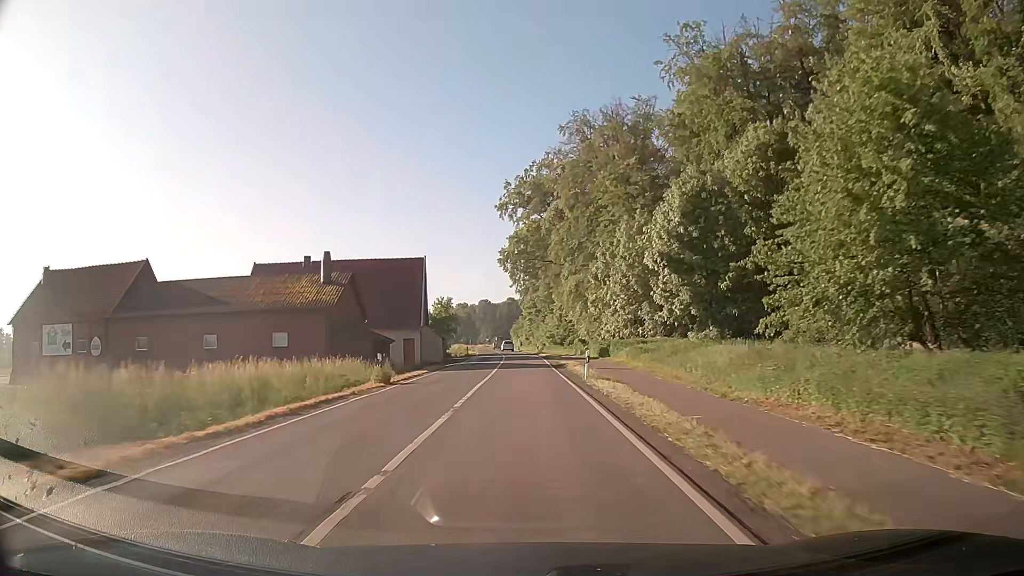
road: secondary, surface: asphalt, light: Day
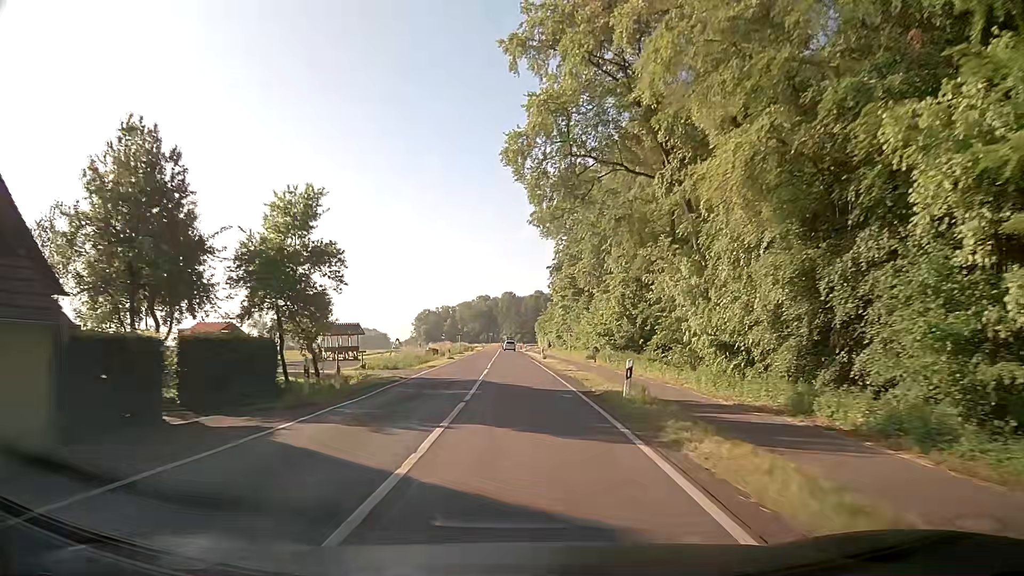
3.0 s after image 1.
(-0.7, +54.5) m; -2°
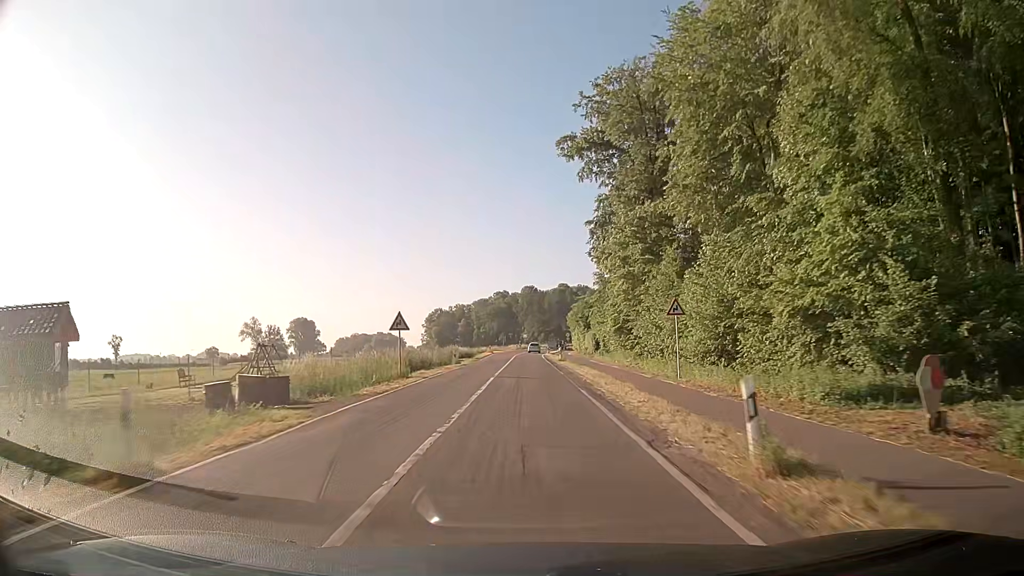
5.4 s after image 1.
(-1.0, +43.7) m; -2°
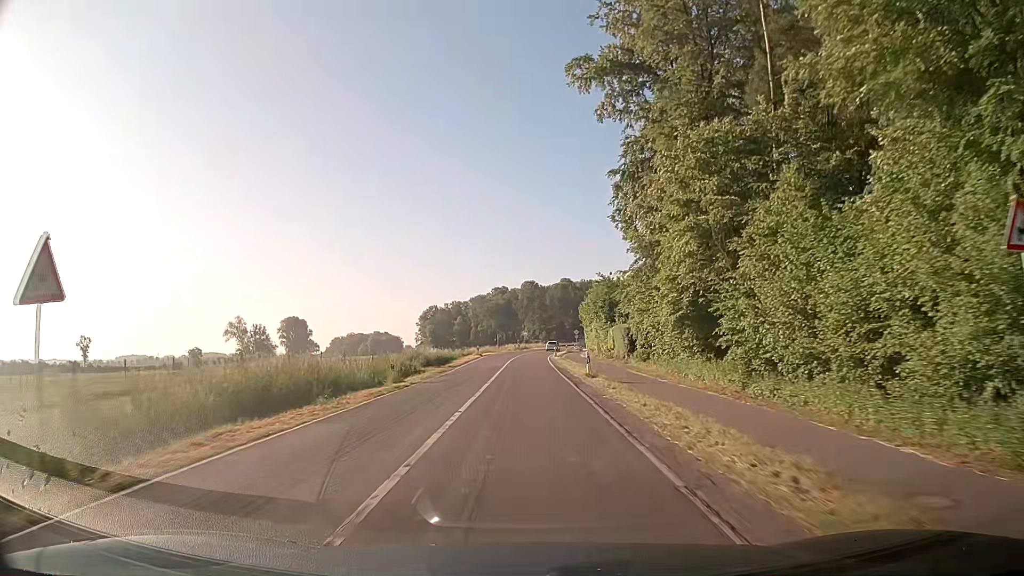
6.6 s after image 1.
(0.0, +21.9) m; 0°
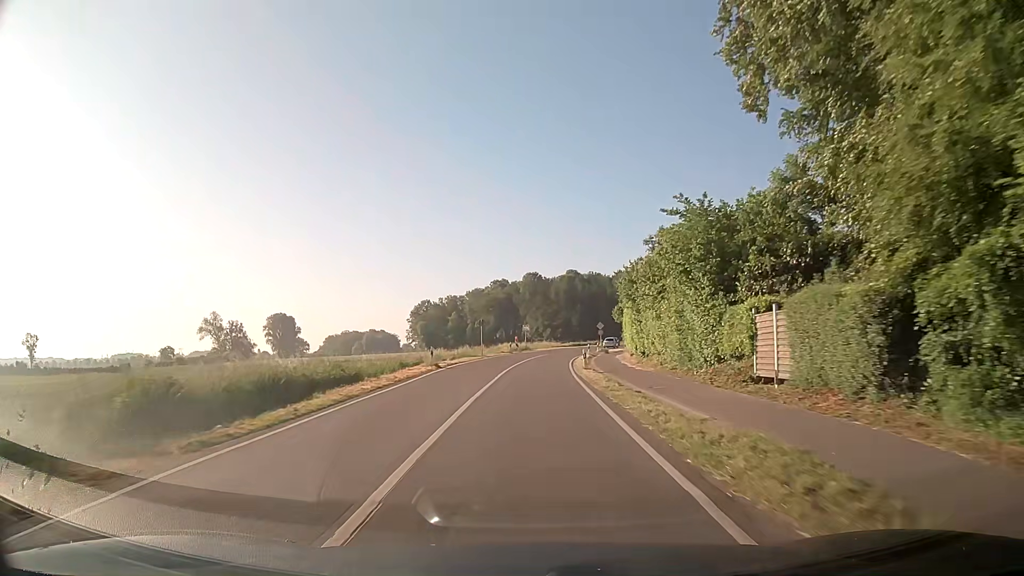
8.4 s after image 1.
(-0.1, +32.9) m; 0°
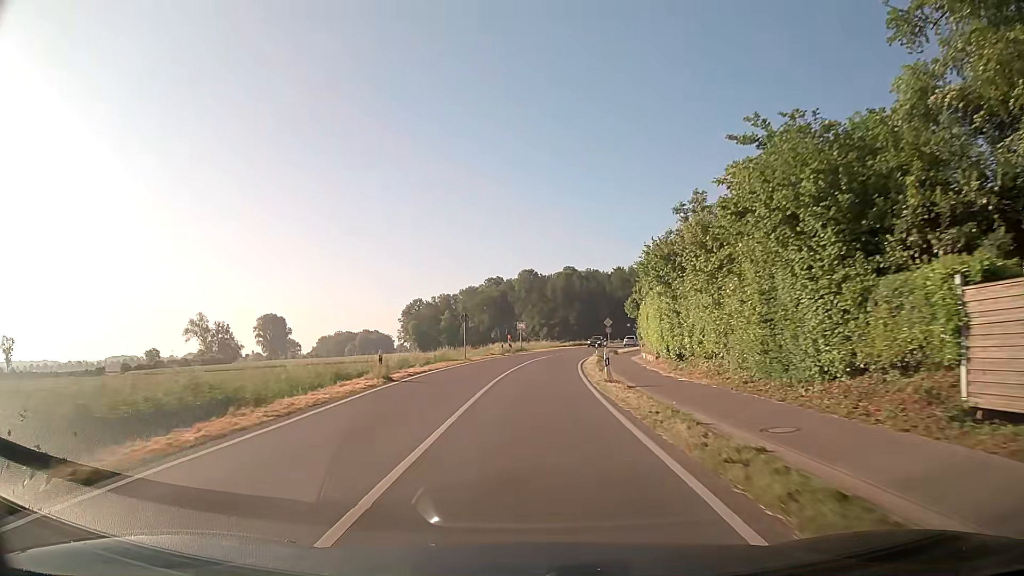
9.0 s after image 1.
(+0.1, +11.0) m; +1°
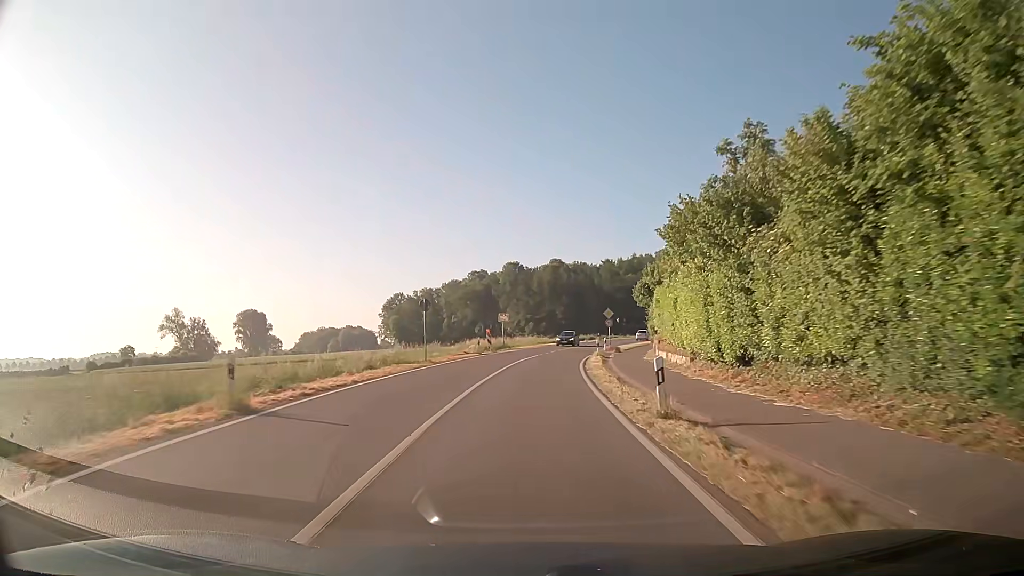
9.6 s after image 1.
(+0.1, +11.0) m; +1°
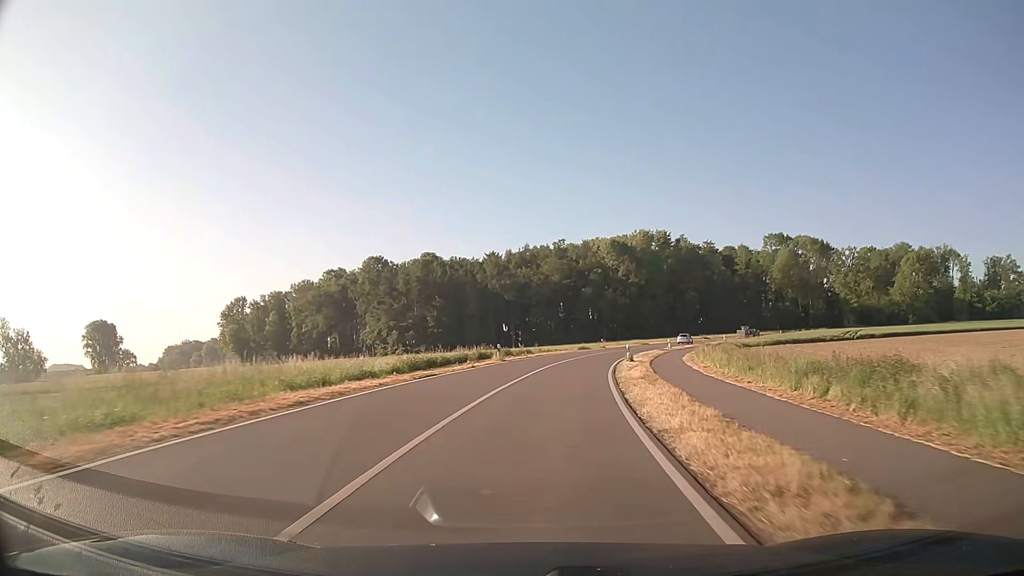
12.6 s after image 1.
(+4.3, +54.5) m; +10°
(0, +10) (+1, +20) (+2, +30) (+3, +40) (+5, +50) (+8, +59) (+11, +69) (+14, +78) (+18, +87) (+22, +97) m
